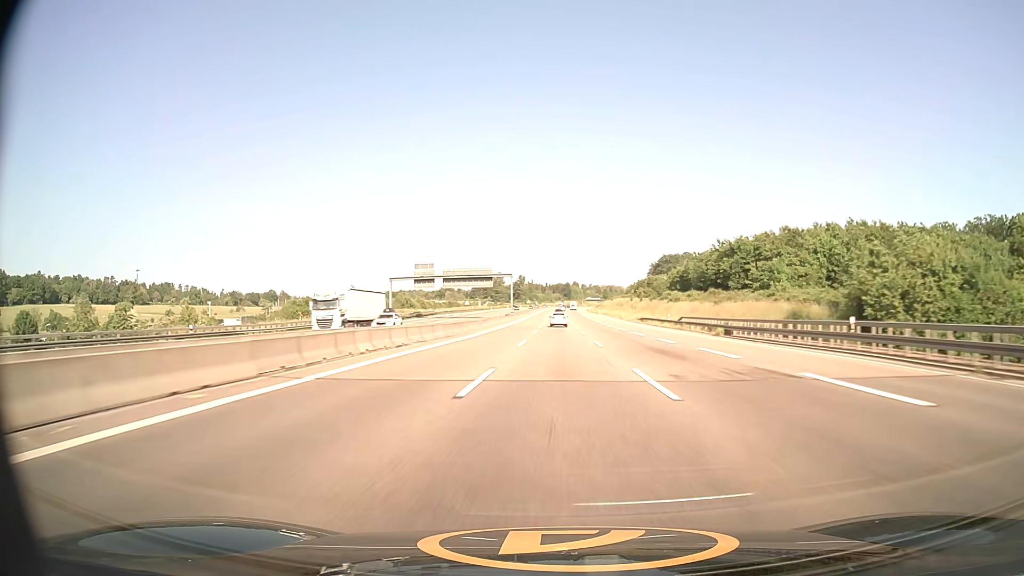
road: motorway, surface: asphalt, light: Day
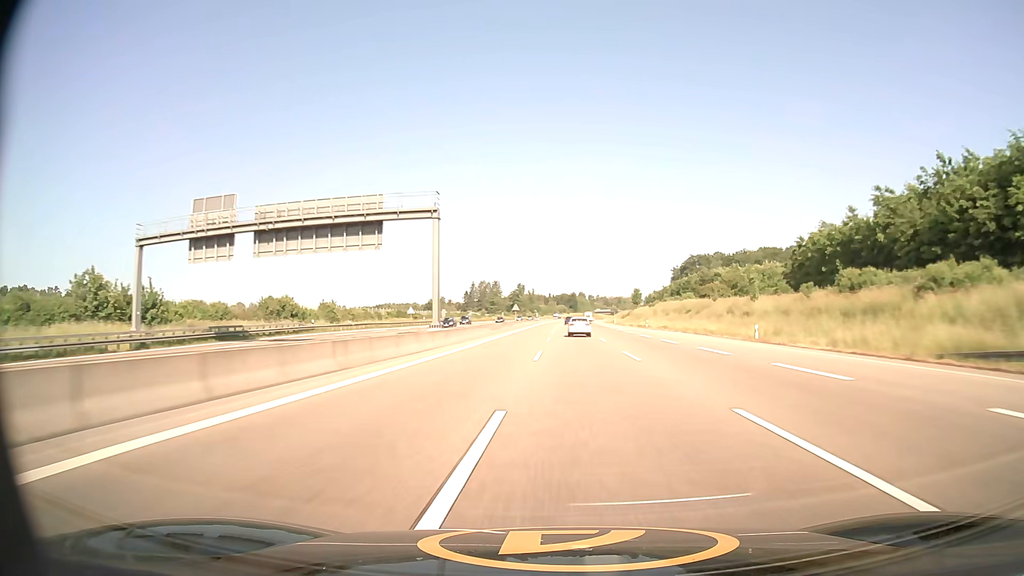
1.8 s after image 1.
(-0.2, +78.1) m; 0°
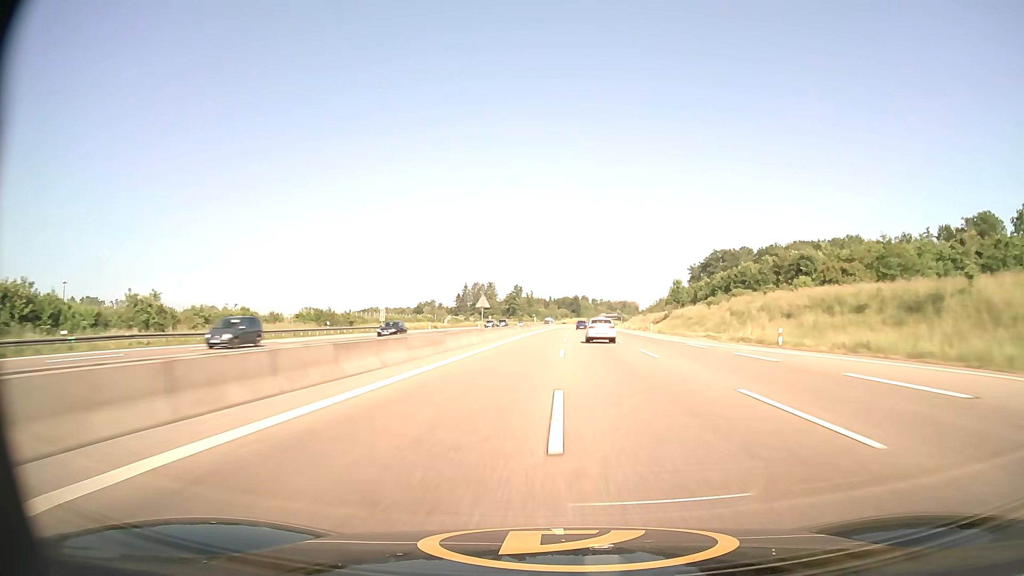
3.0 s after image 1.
(-0.1, +51.2) m; 0°
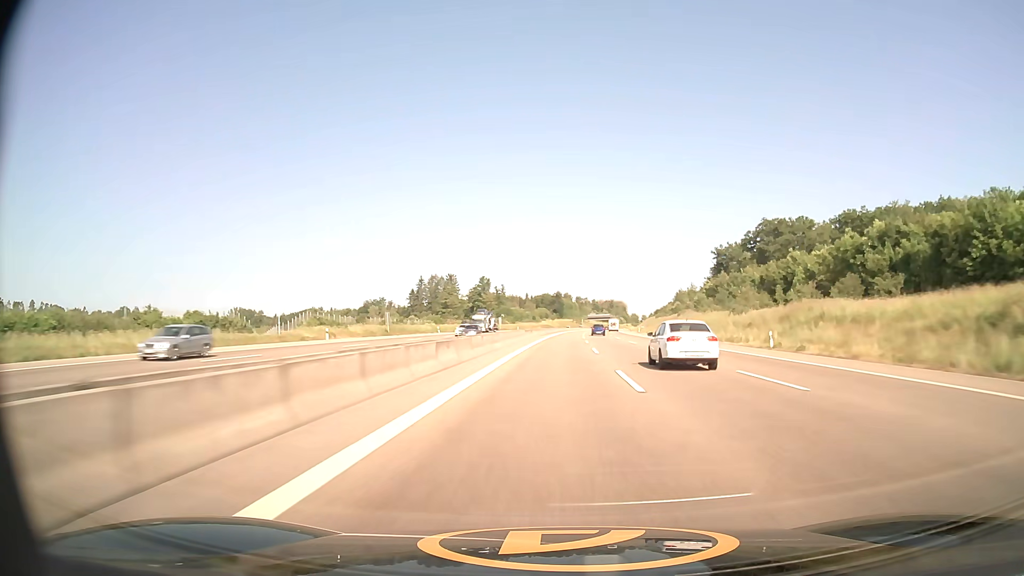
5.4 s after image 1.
(+1.0, +101.0) m; +2°
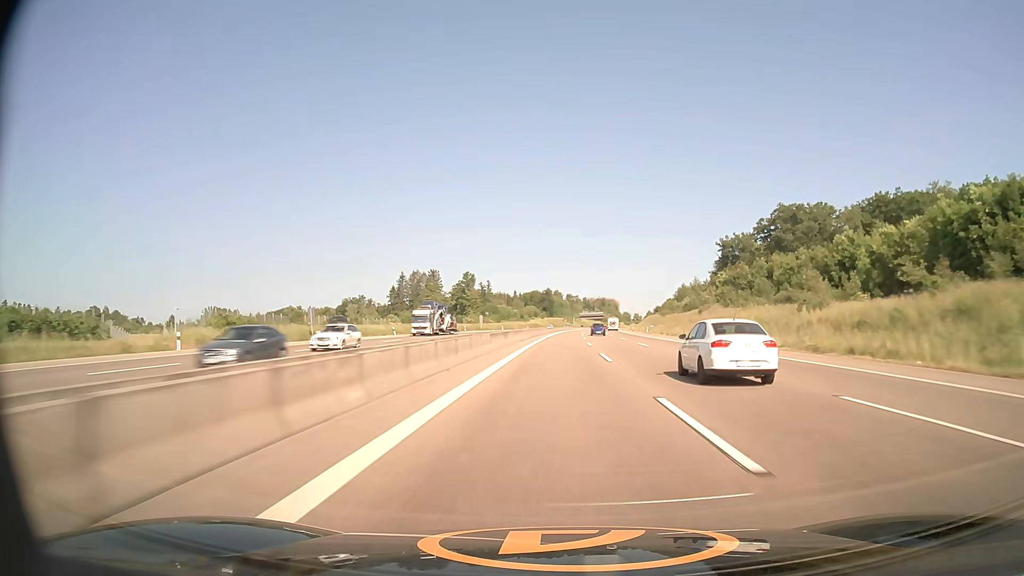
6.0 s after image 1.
(+0.2, +25.2) m; +1°
